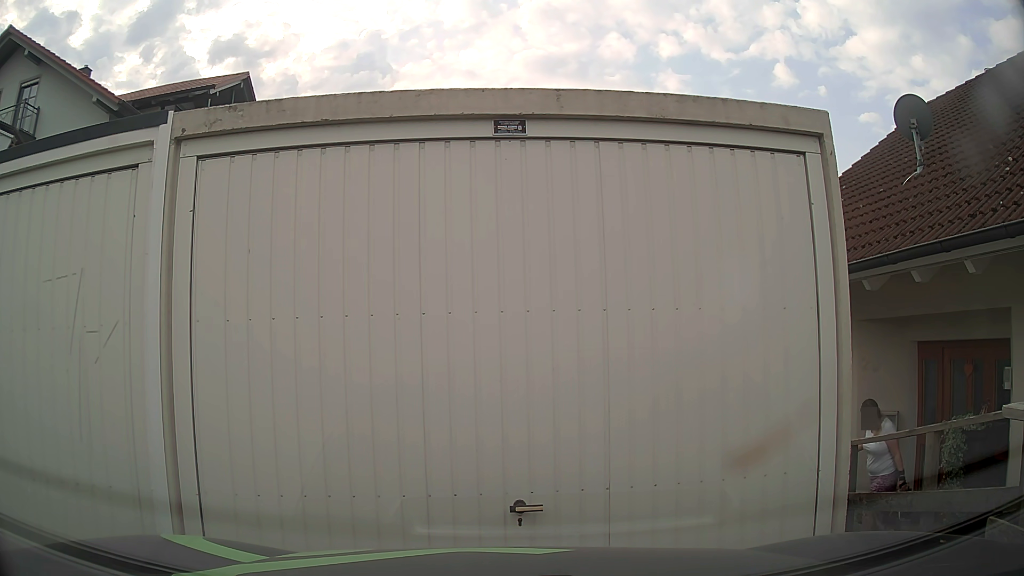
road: residential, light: Day
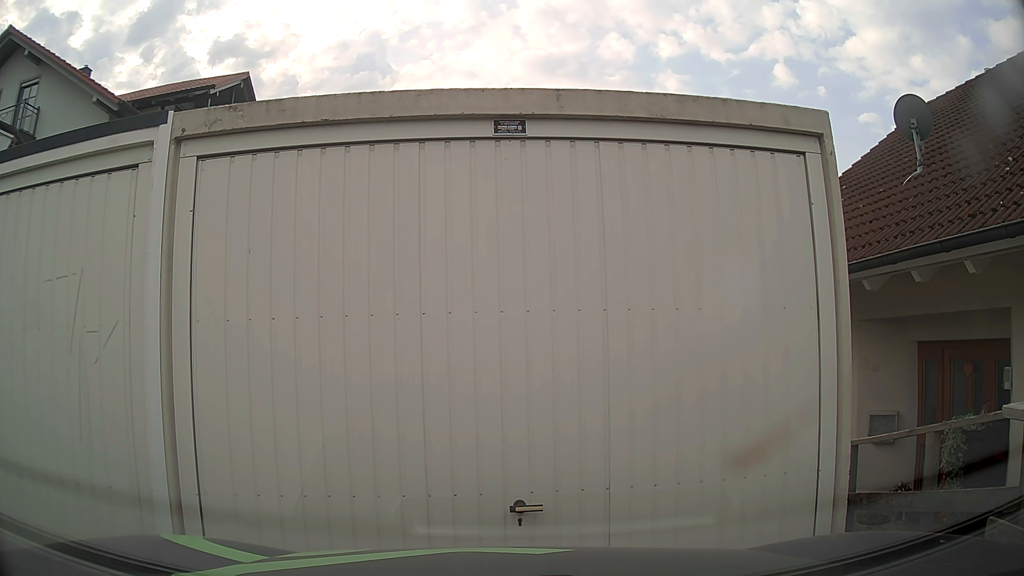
(0.0, 0.0) m; 0°
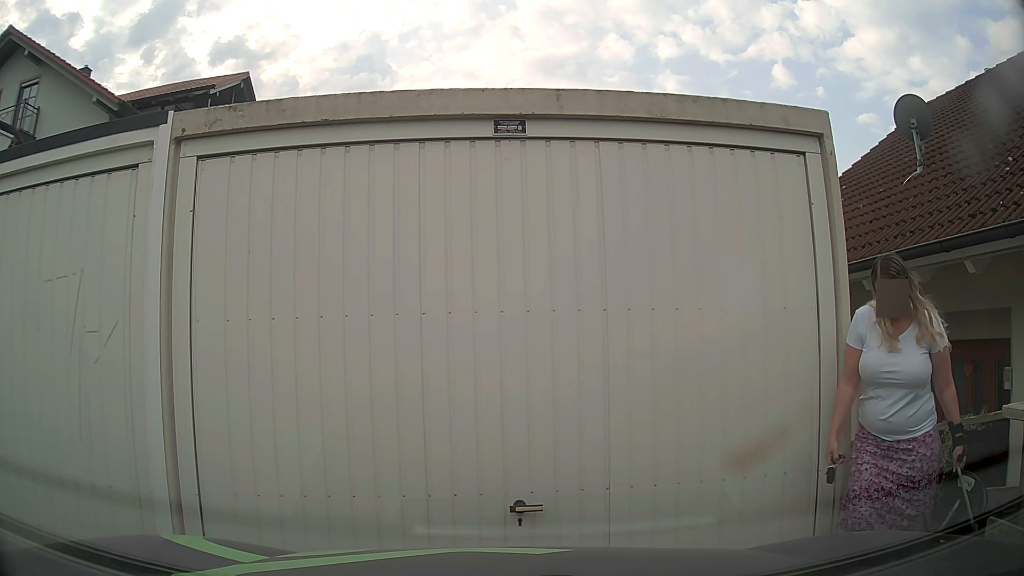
(0.0, 0.0) m; 0°
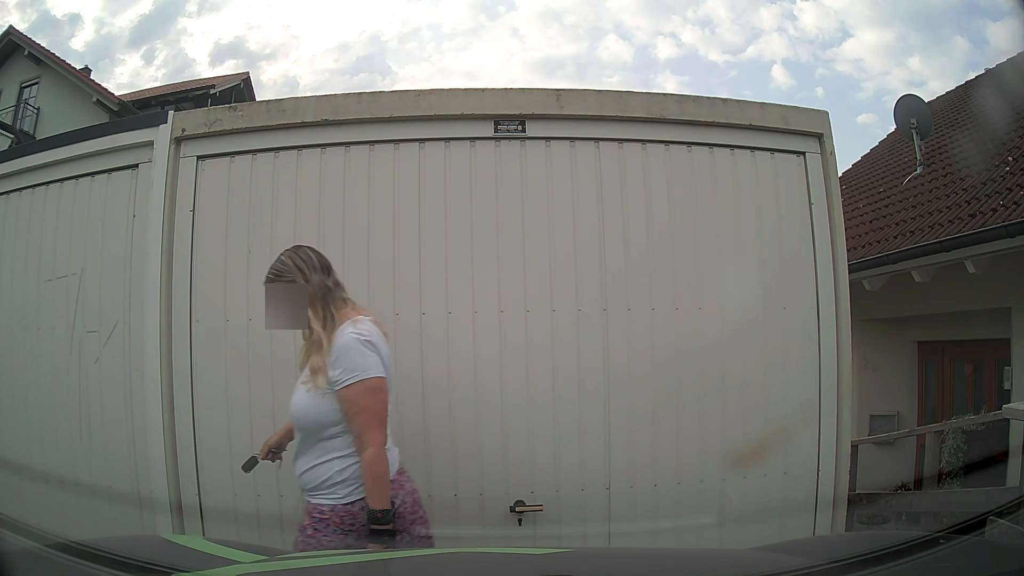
(0.0, 0.0) m; 0°
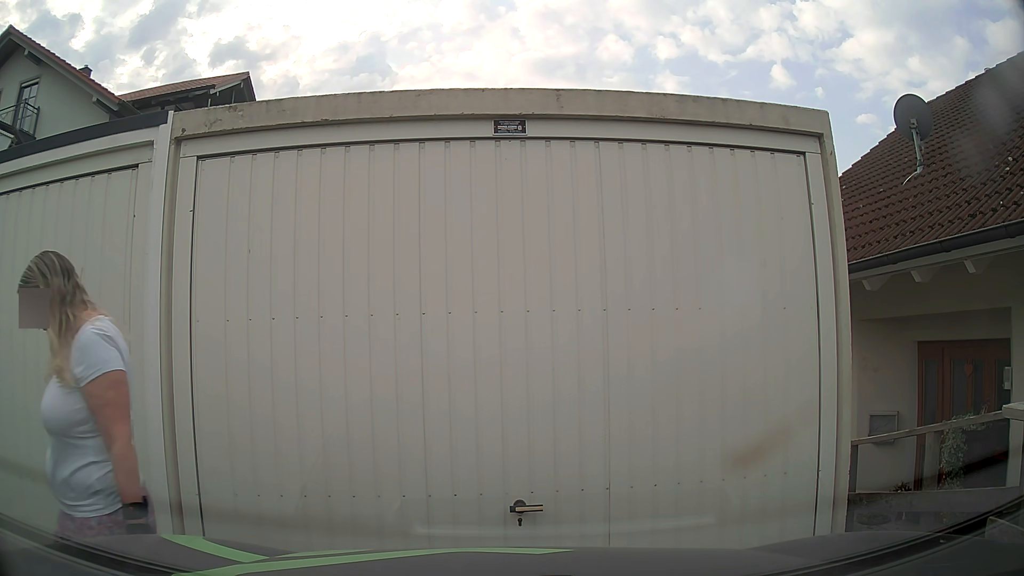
(0.0, 0.0) m; 0°
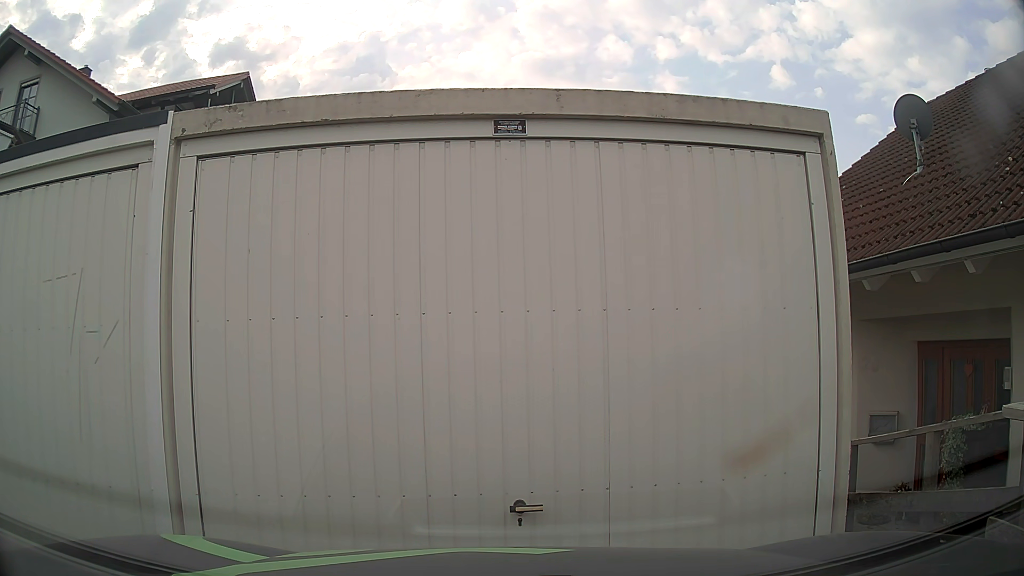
(0.0, 0.0) m; 0°
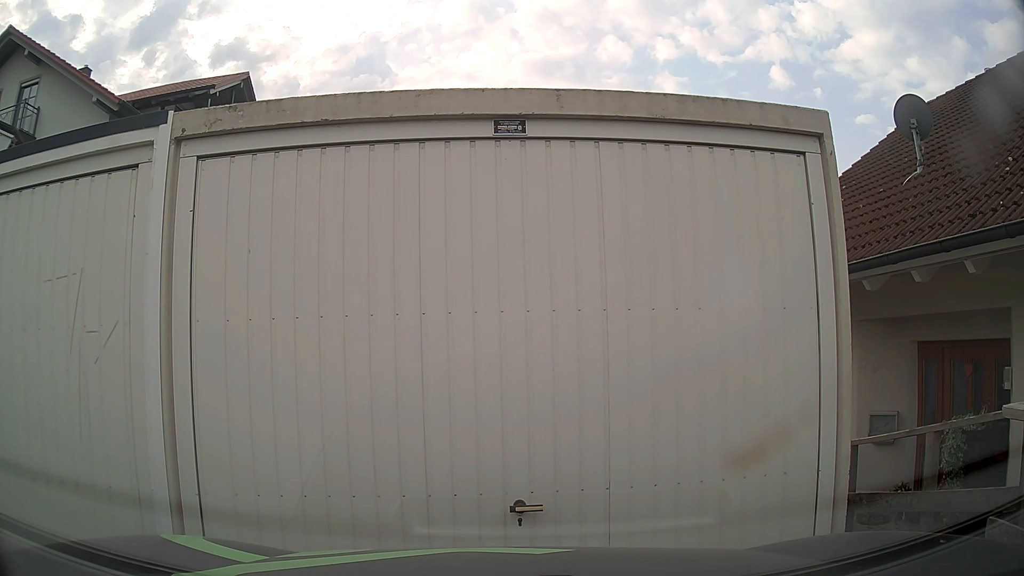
(0.0, 0.0) m; 0°
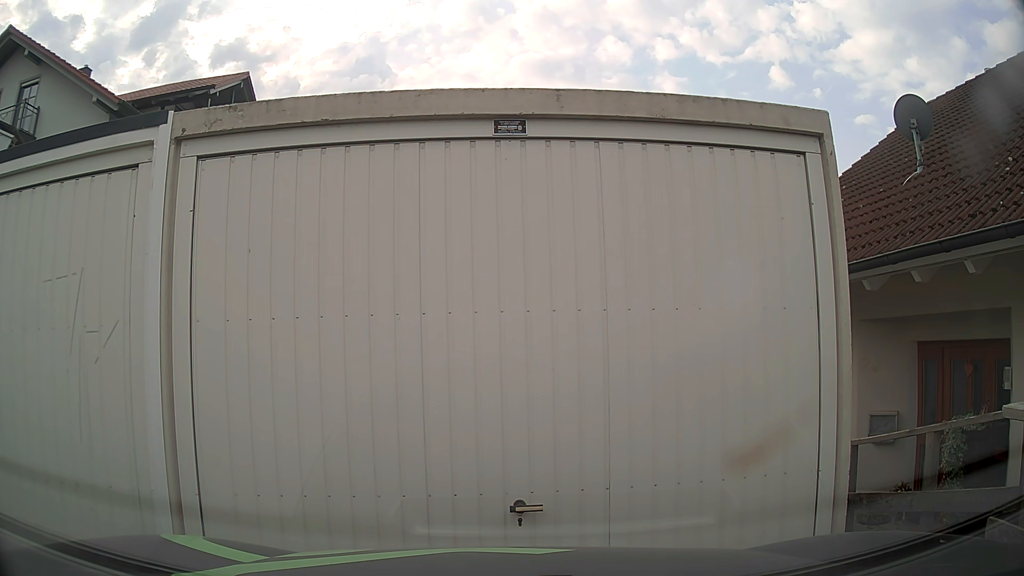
(0.0, 0.0) m; 0°
